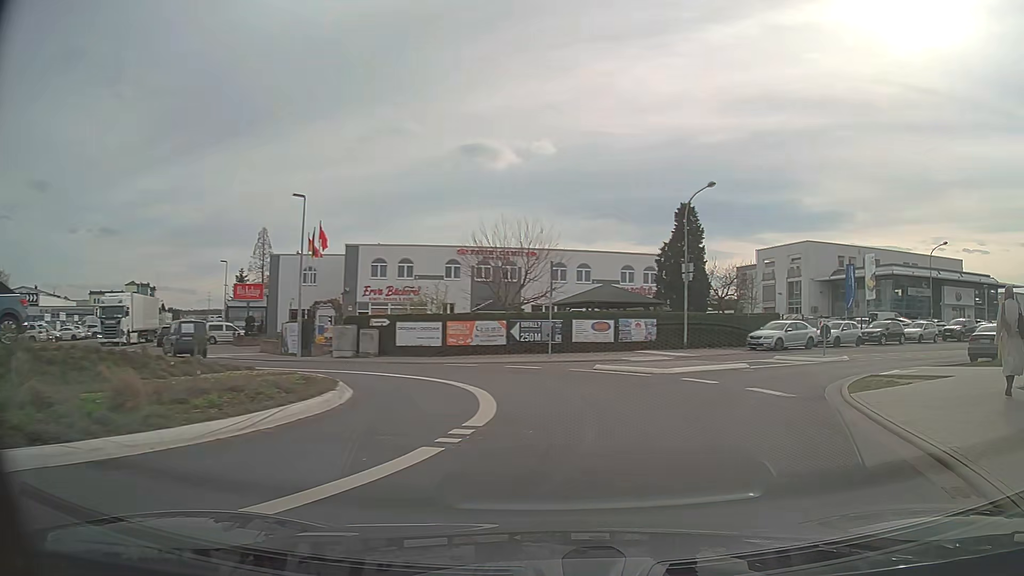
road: tertiary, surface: asphalt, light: Day
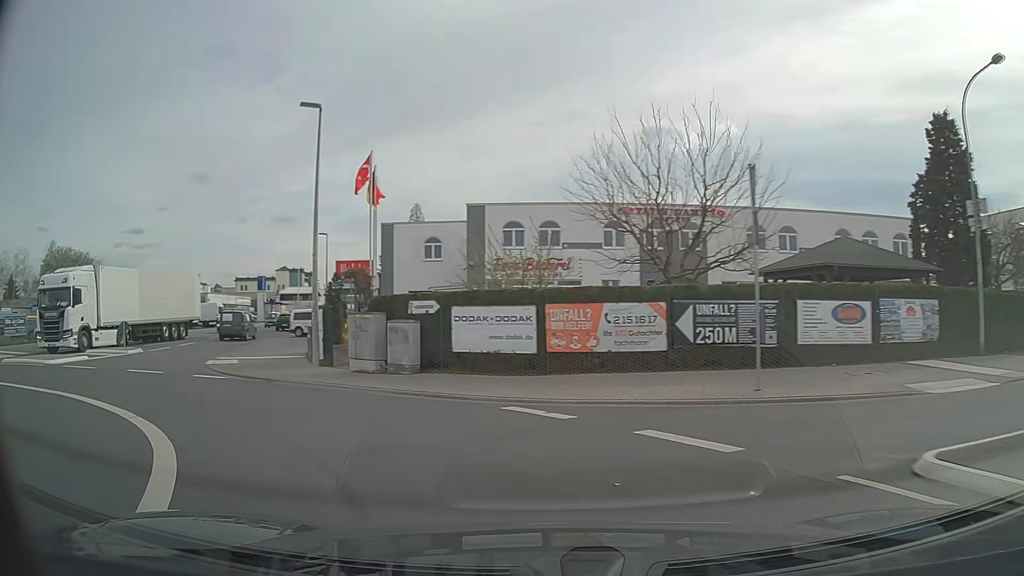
(+0.8, +14.8) m; -15°
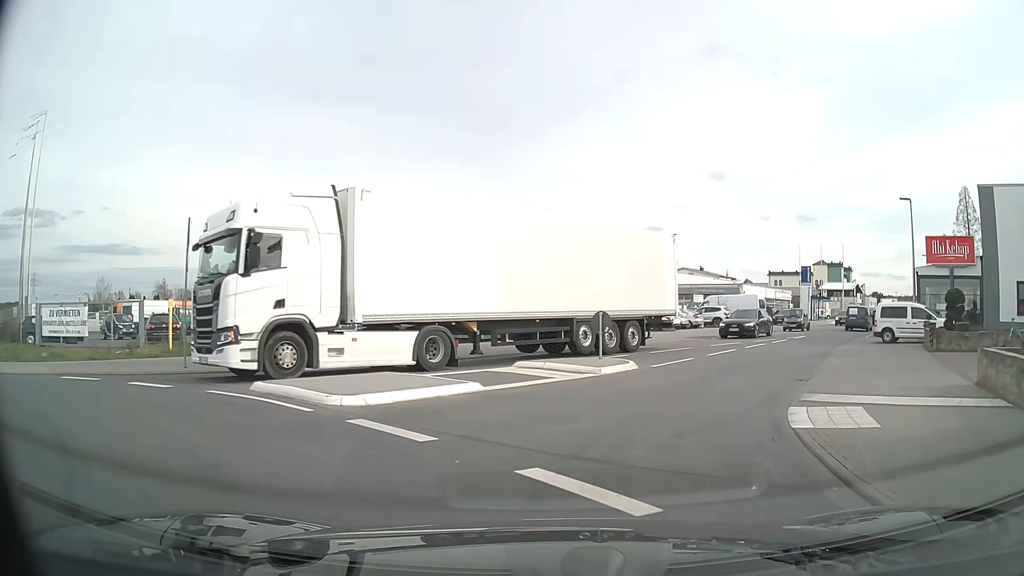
(-6.7, +13.2) m; -46°
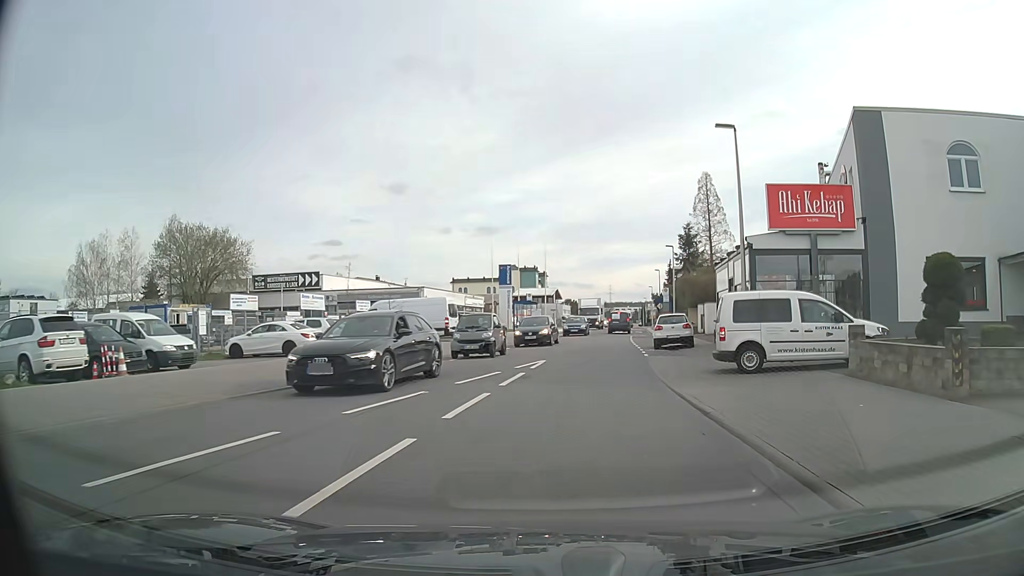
(+3.9, +16.5) m; +27°
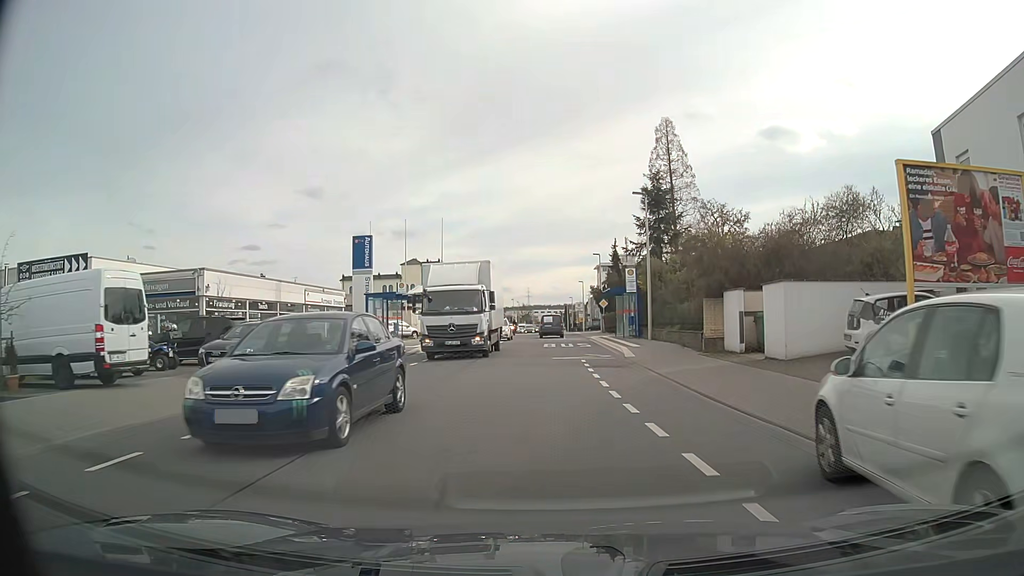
(+2.1, +26.8) m; +7°
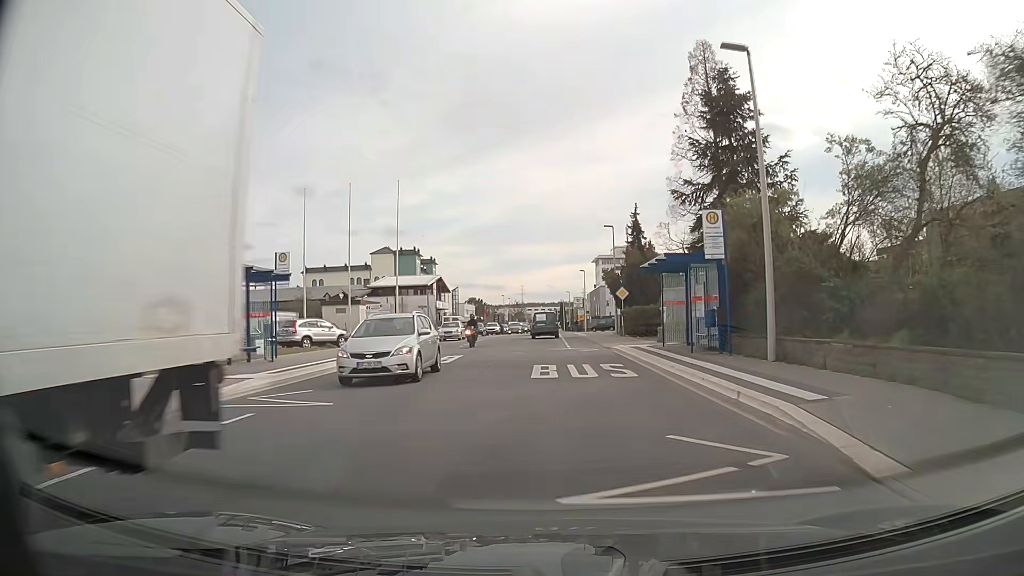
(+0.1, +19.1) m; 0°
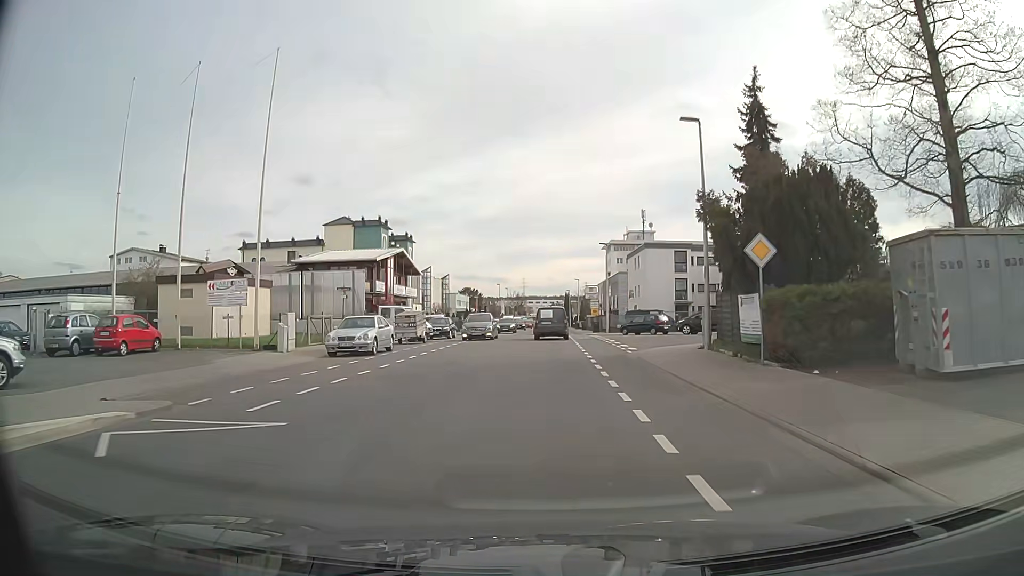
(0.0, +26.4) m; 0°
